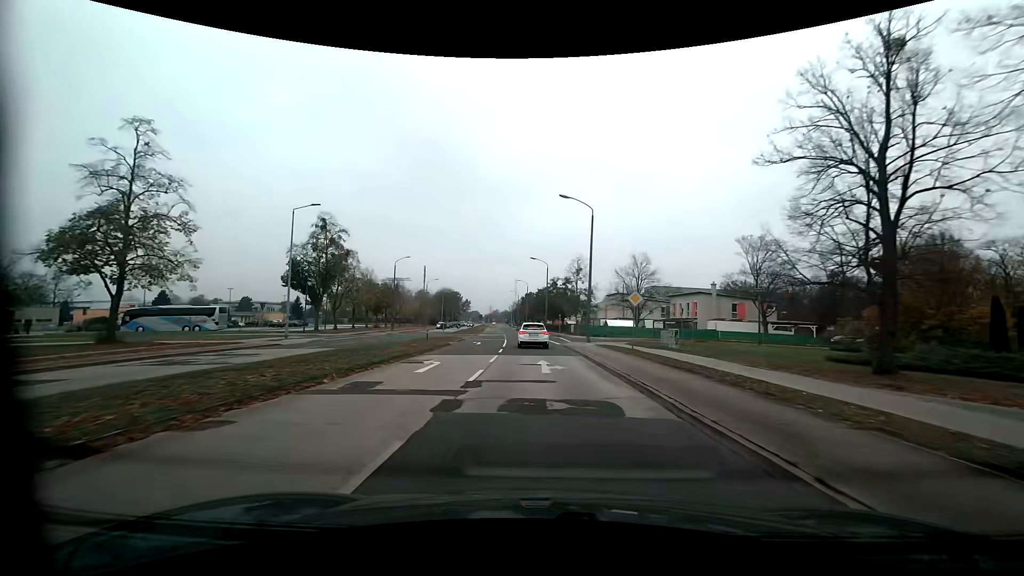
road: tertiary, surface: asphalt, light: Day
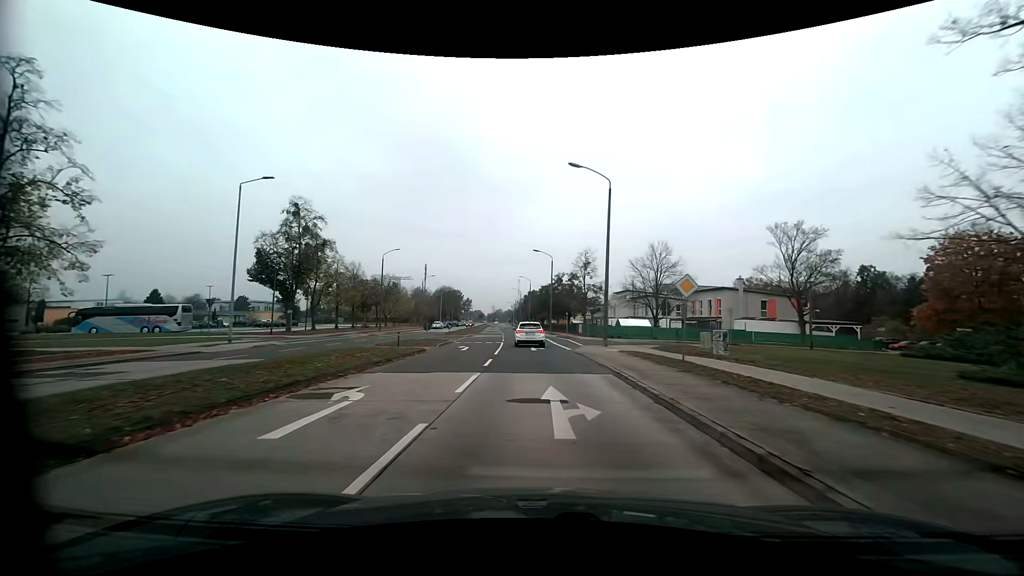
(0.0, +8.0) m; -1°
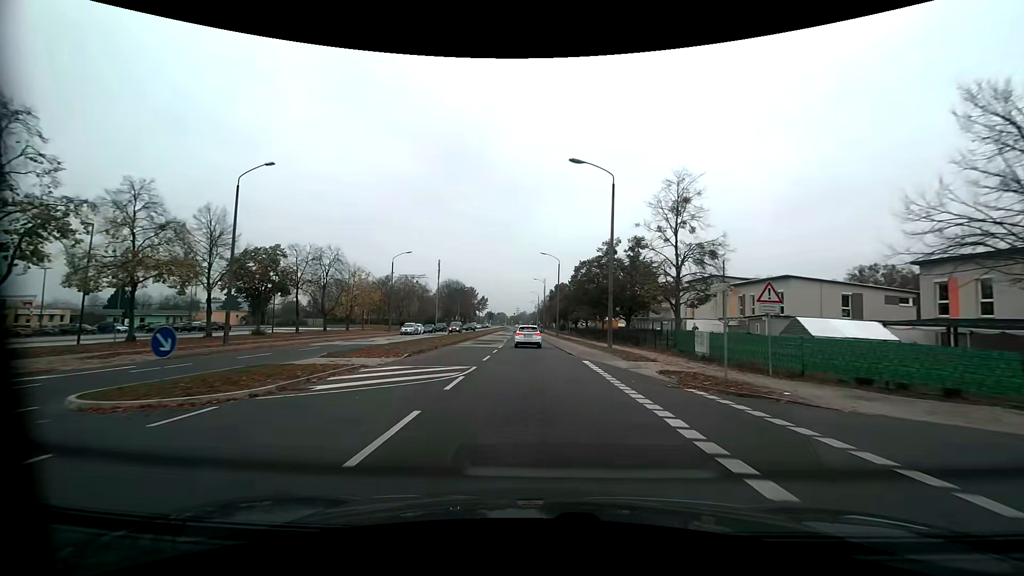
(-0.5, +40.1) m; -2°
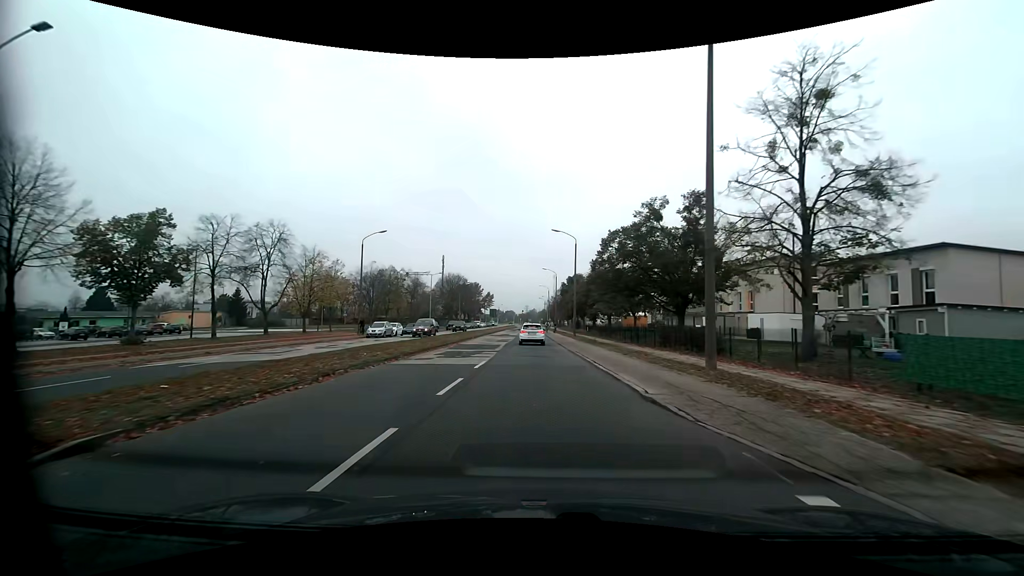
(-0.2, +16.2) m; -1°
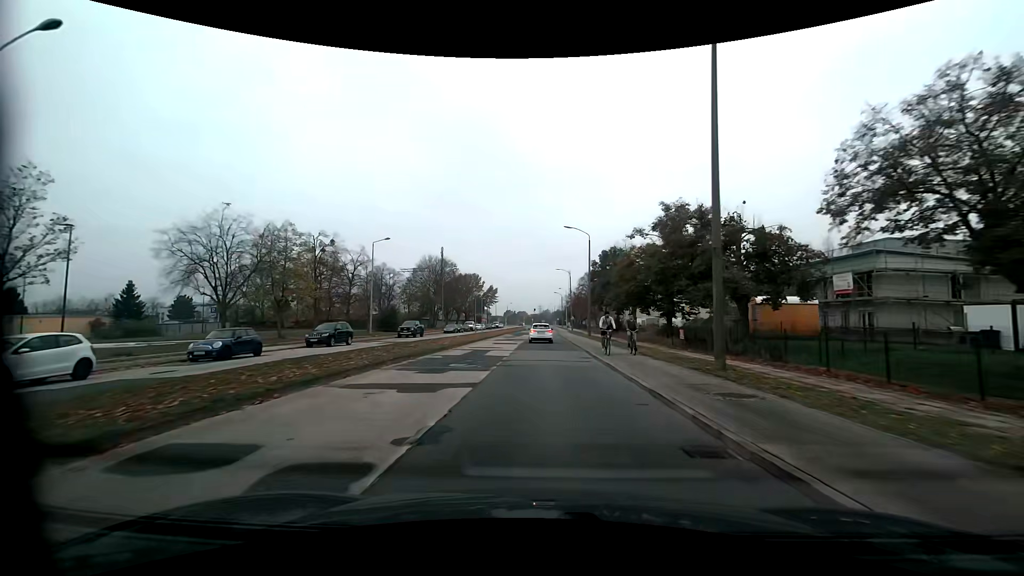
(-0.7, +40.9) m; -2°
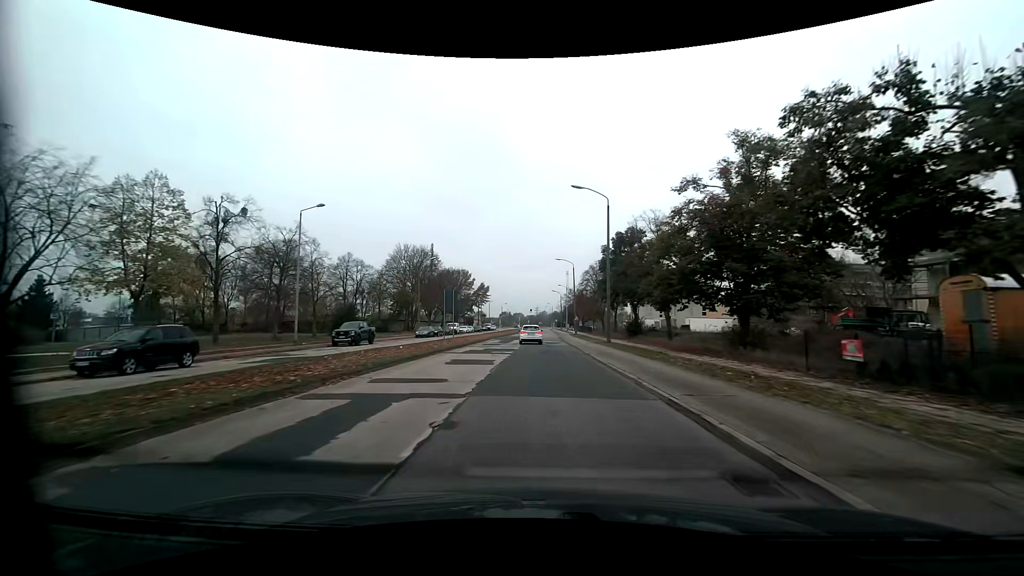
(+0.1, +16.5) m; 0°
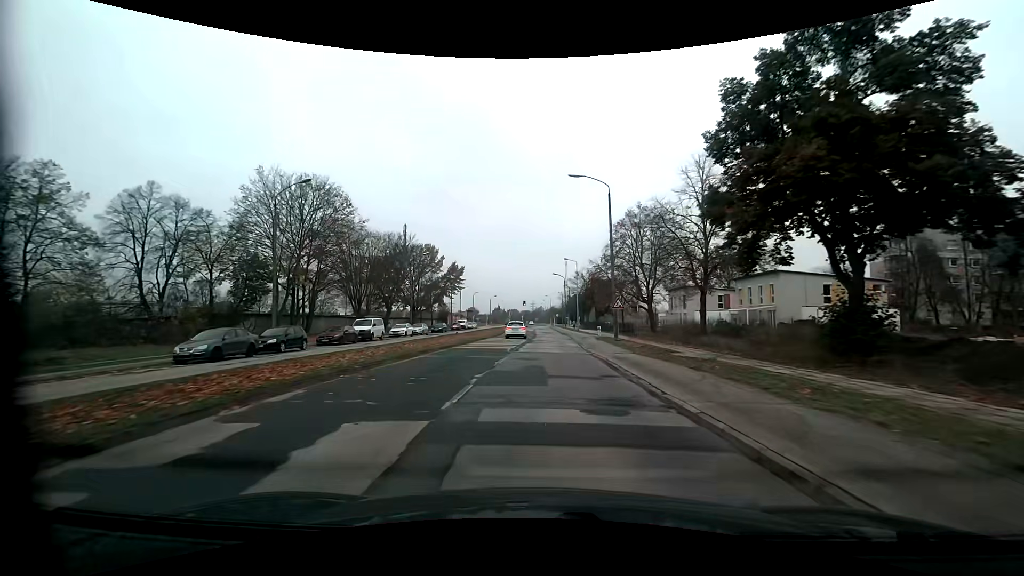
(+0.3, +41.7) m; 0°
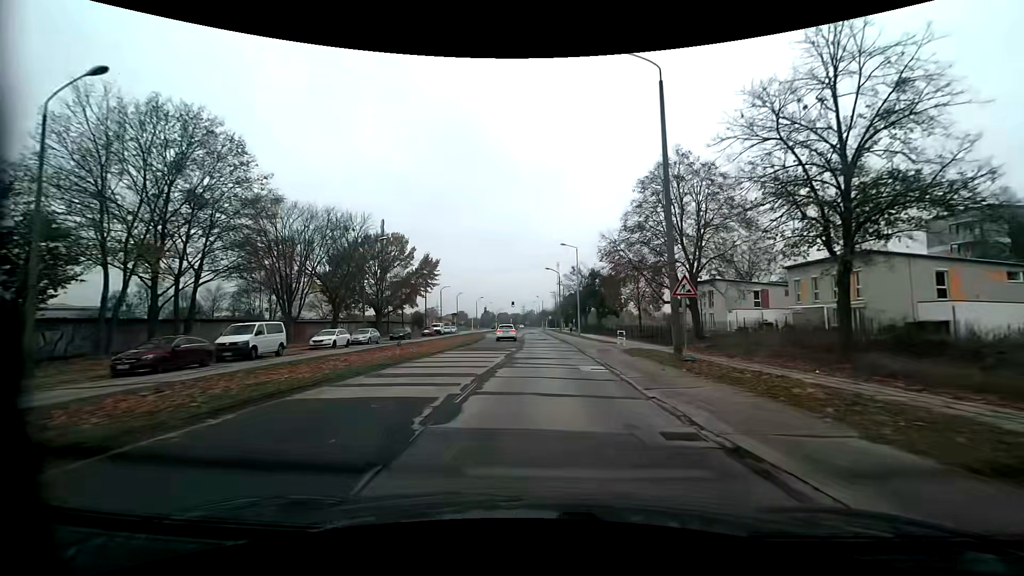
(+0.1, +16.7) m; +2°
(0, +10) (0, +20) (0, +30) (0, +40) (-1, +50) (-1, +60) (-1, +70) (-2, +80) (-2, +90) (-2, +100) m
